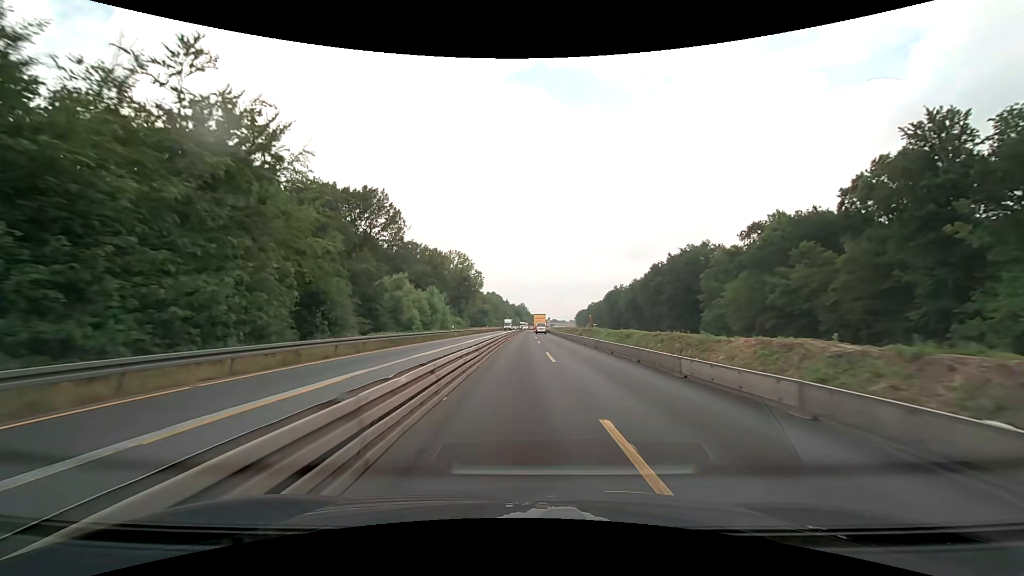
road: motorway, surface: concrete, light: Day
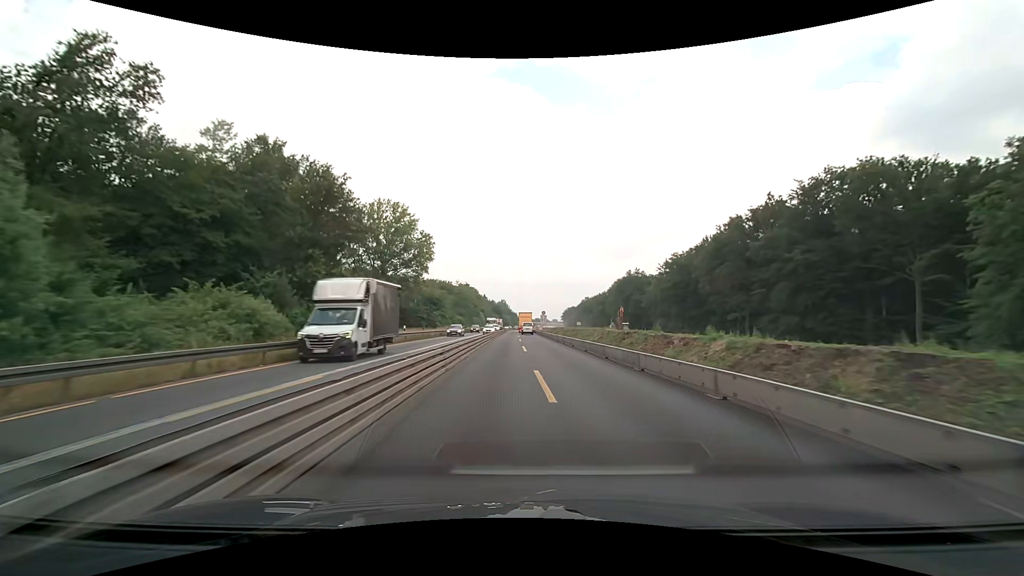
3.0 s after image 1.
(+0.9, +64.5) m; +2°
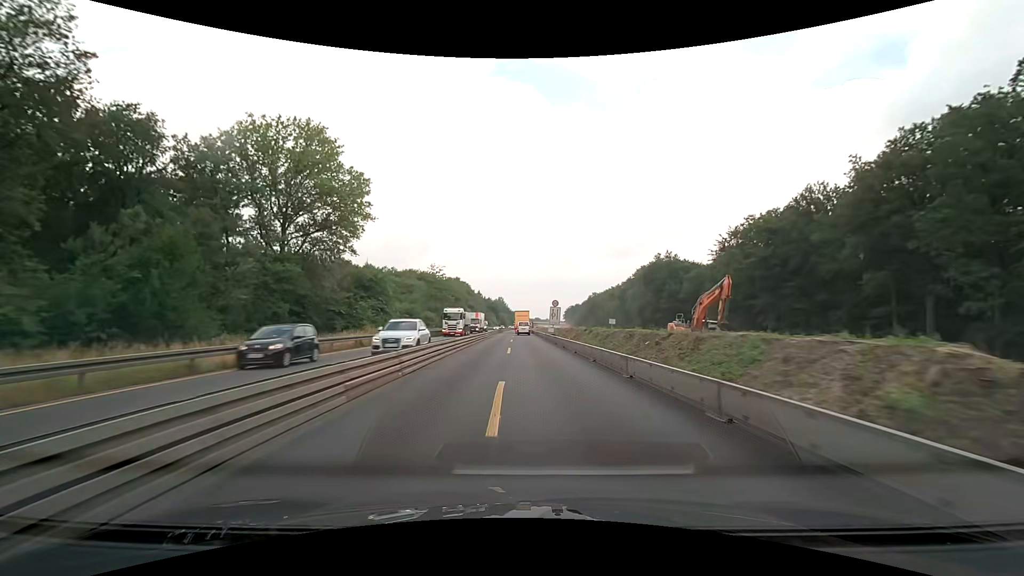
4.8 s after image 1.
(+0.2, +38.7) m; 0°
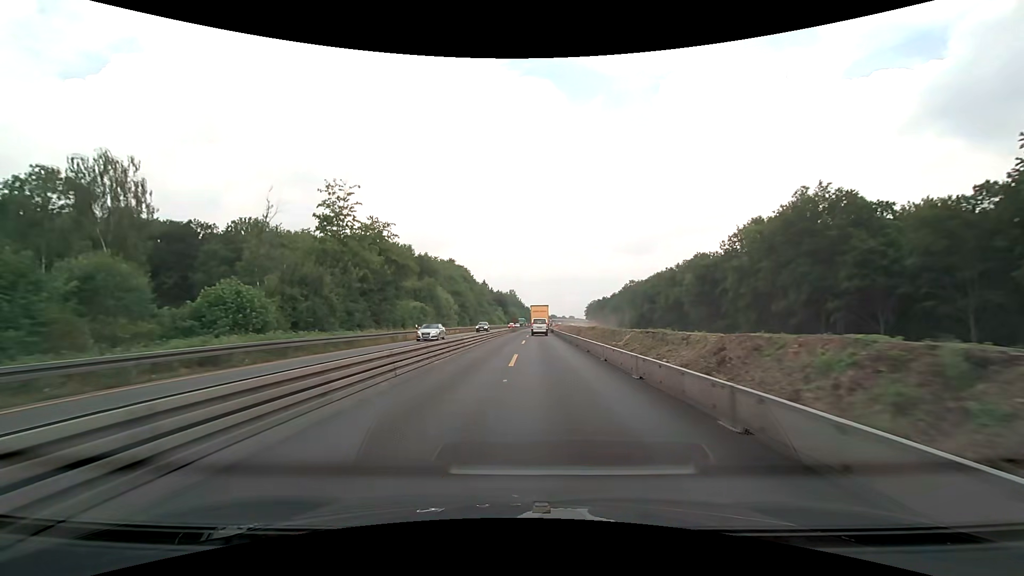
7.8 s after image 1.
(-0.5, +62.7) m; -2°
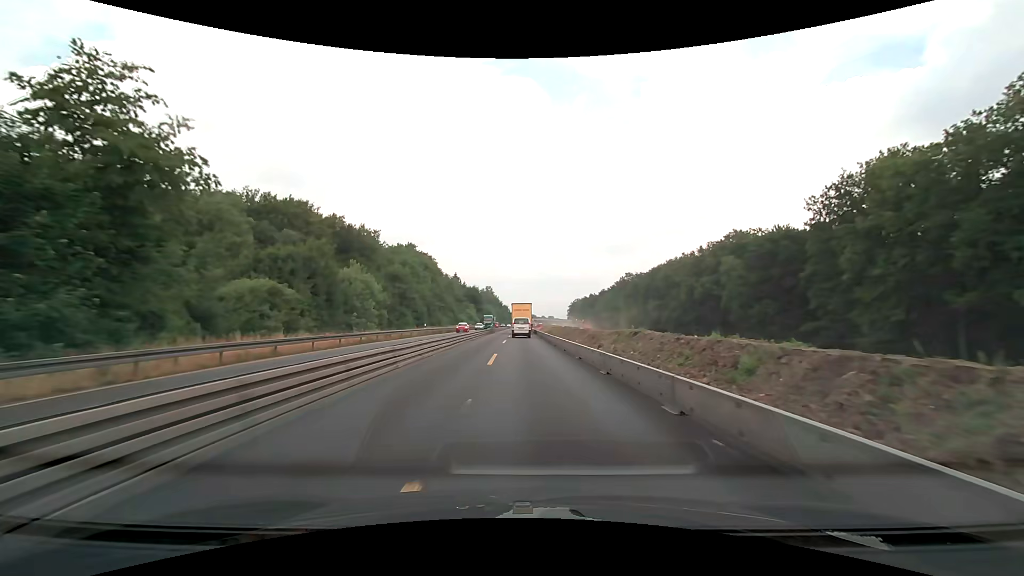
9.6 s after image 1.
(+0.7, +34.8) m; +2°
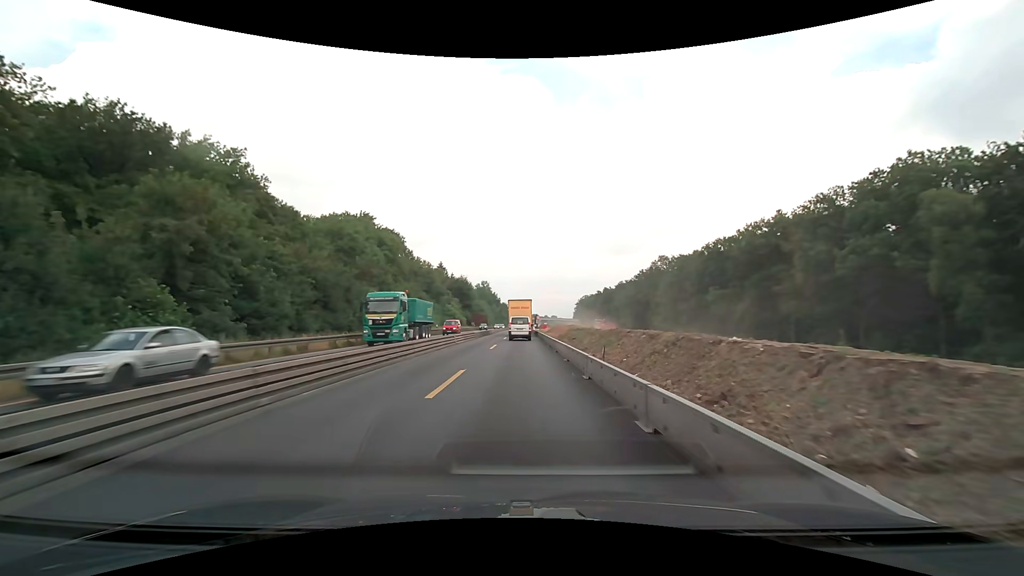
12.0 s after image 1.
(+0.4, +43.3) m; 0°
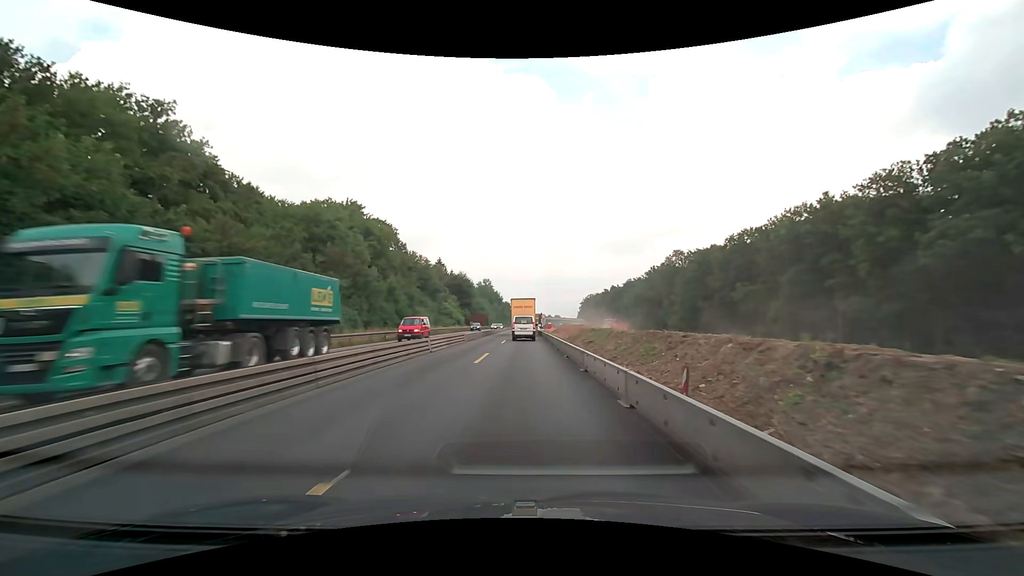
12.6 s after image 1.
(0.0, +10.2) m; 0°
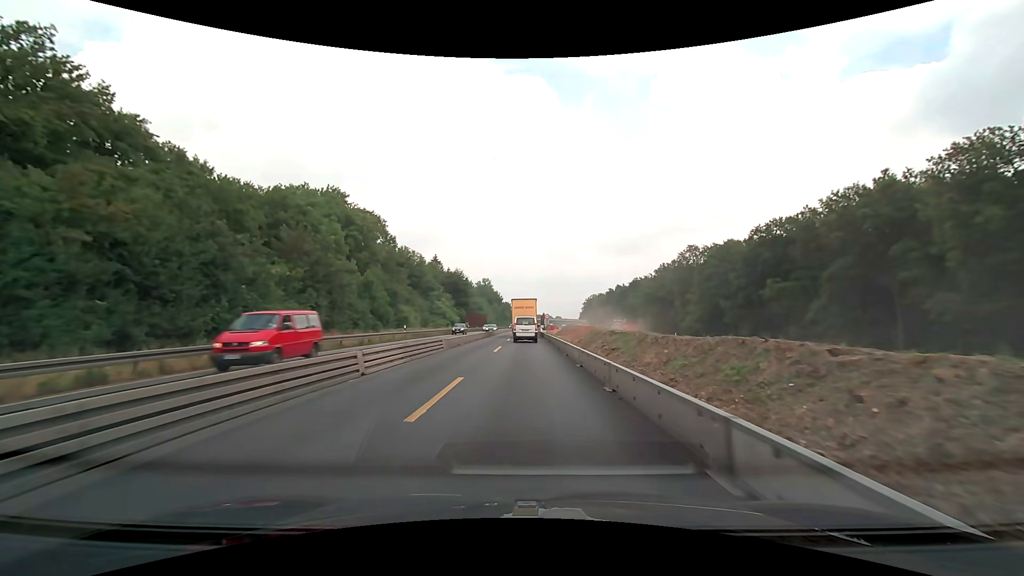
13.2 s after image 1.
(0.0, +10.0) m; 0°
(0, +10) (0, +20) (0, +30) (0, +40) (0, +50) (-1, +60) (-1, +70) (-1, +80) (-1, +90) (-1, +100) m
